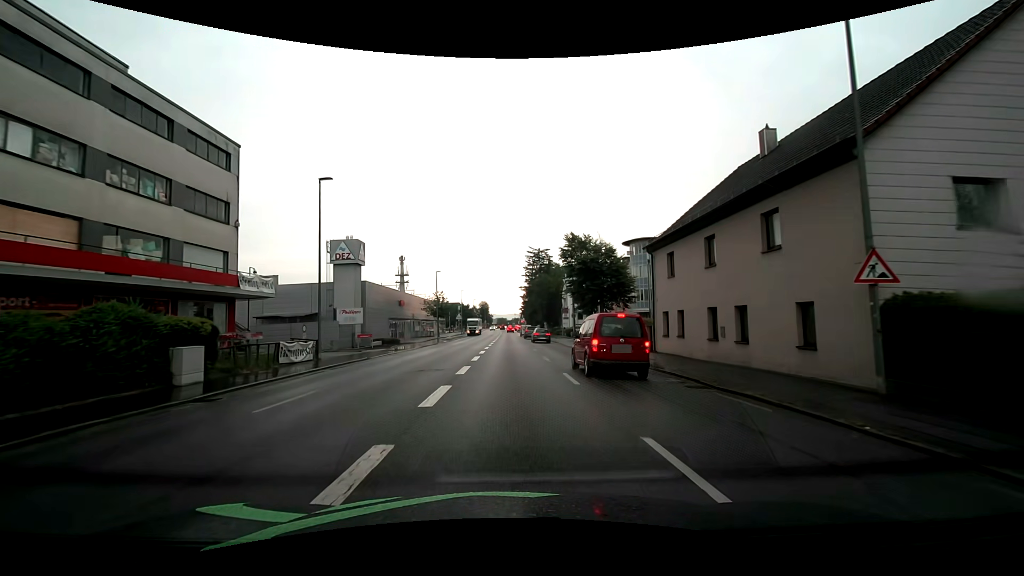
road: tertiary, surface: asphalt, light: Day
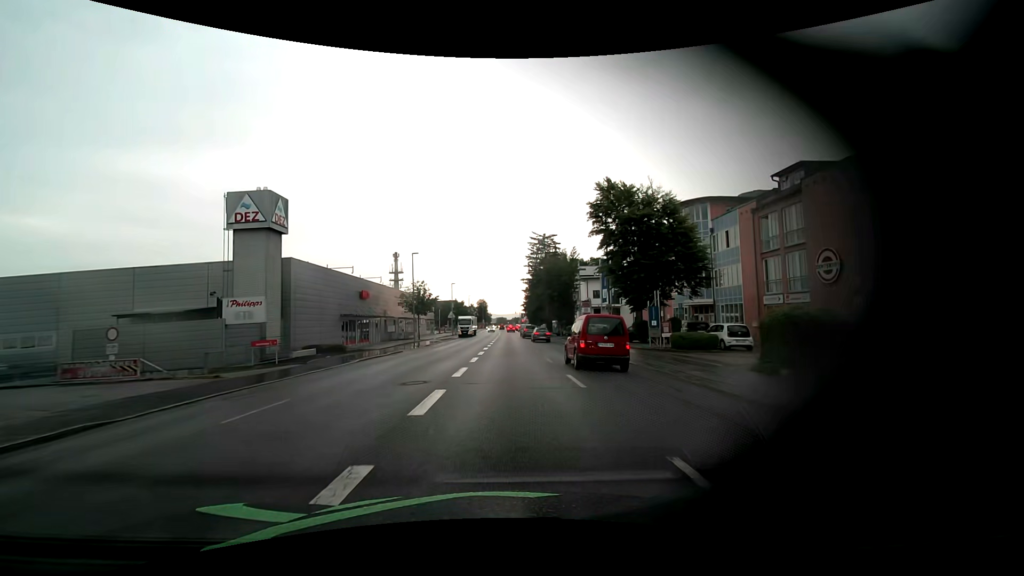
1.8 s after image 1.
(+0.1, +18.9) m; 0°
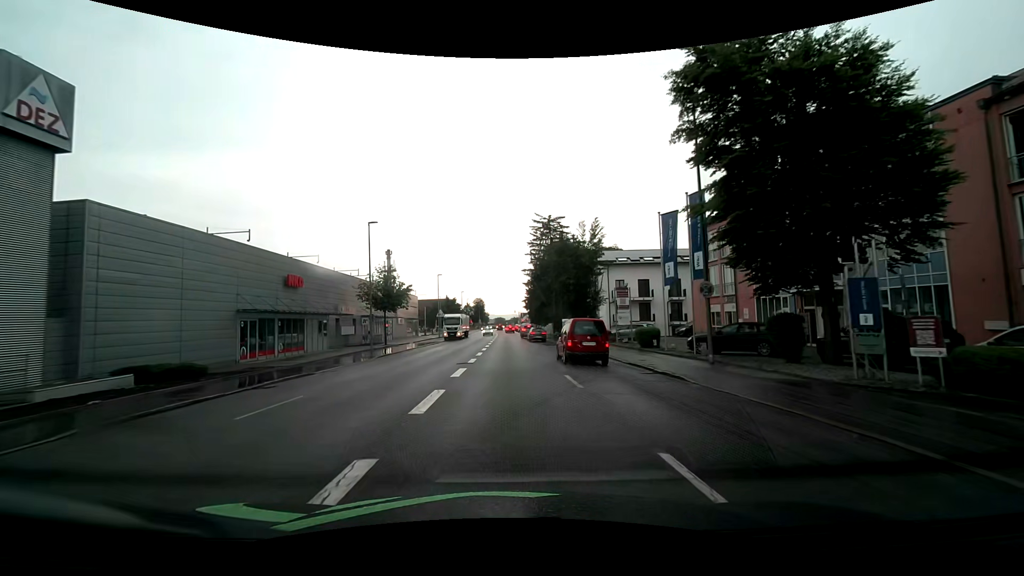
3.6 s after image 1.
(0.0, +17.6) m; 0°
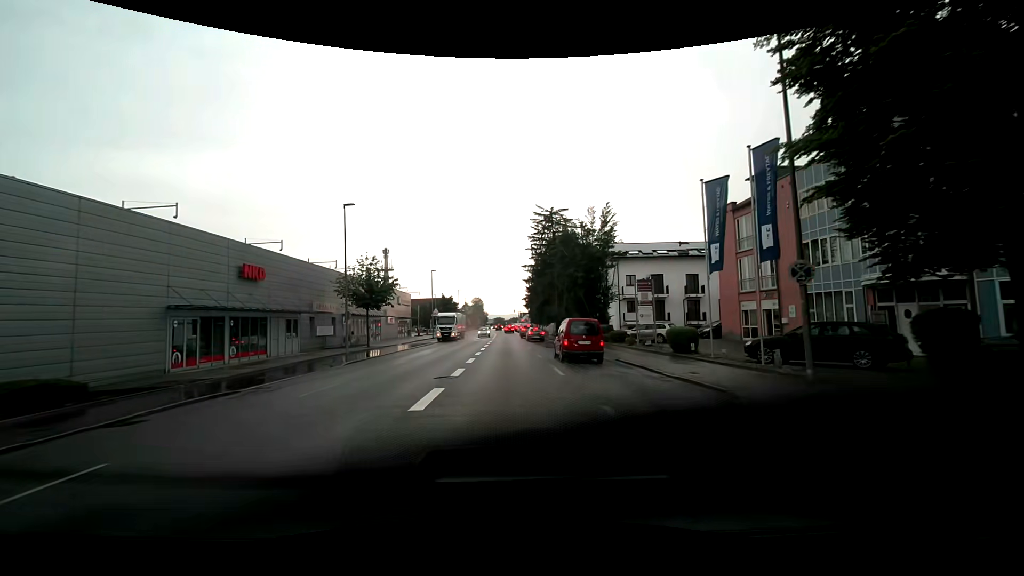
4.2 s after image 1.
(0.0, +5.9) m; 0°
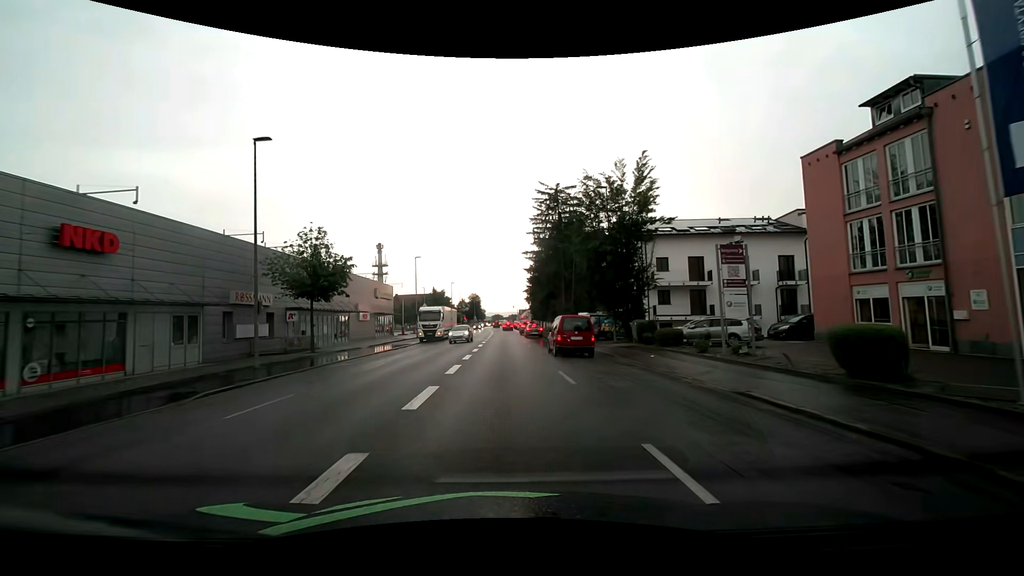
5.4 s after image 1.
(+0.1, +12.0) m; 0°
(0, +10) (0, +20) (0, +30) (0, +40) (0, +50) (0, +60) (-1, +70) (-1, +80) (-2, +90) (-2, +100) m
